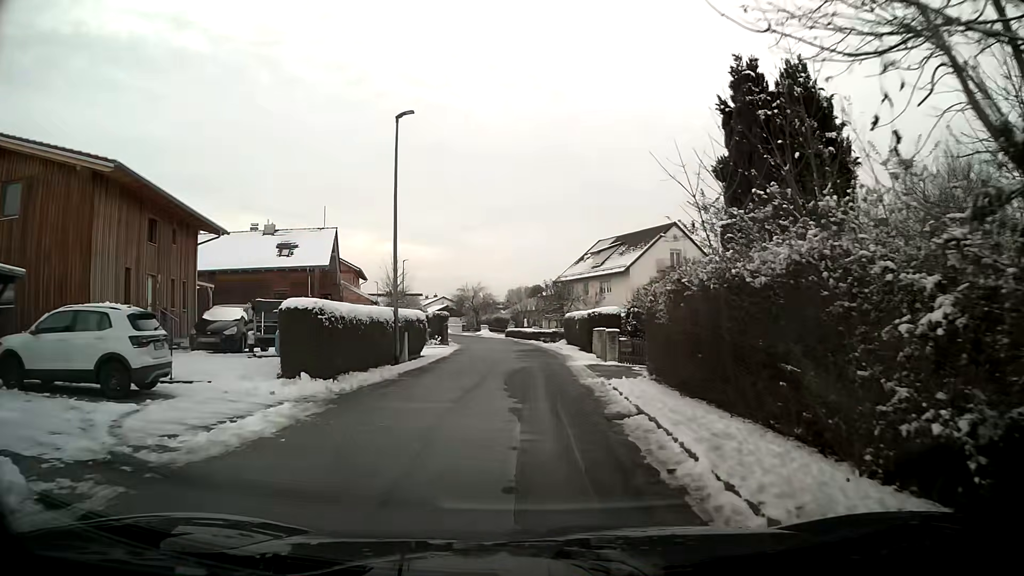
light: Day
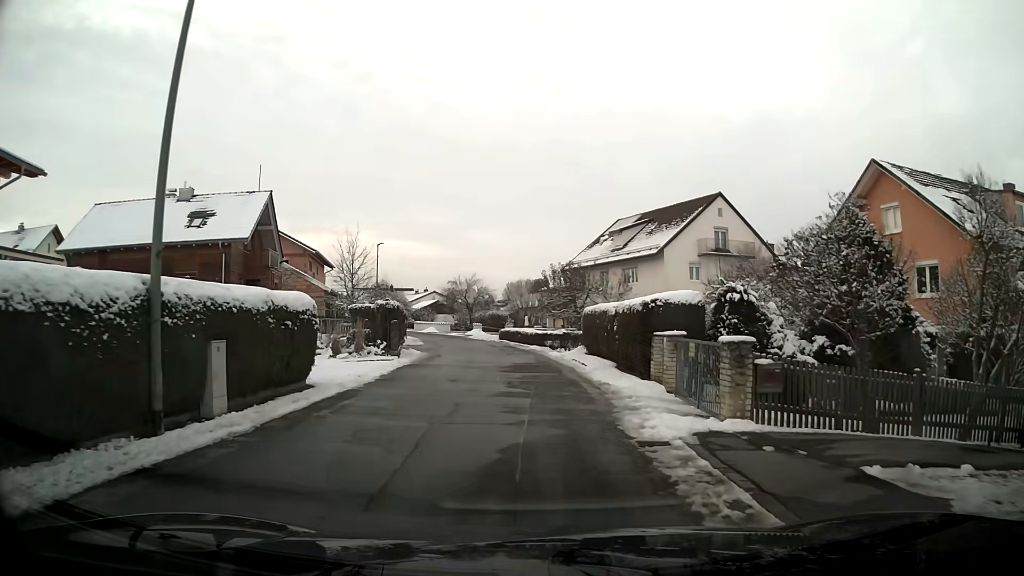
(0.0, +14.3) m; 0°
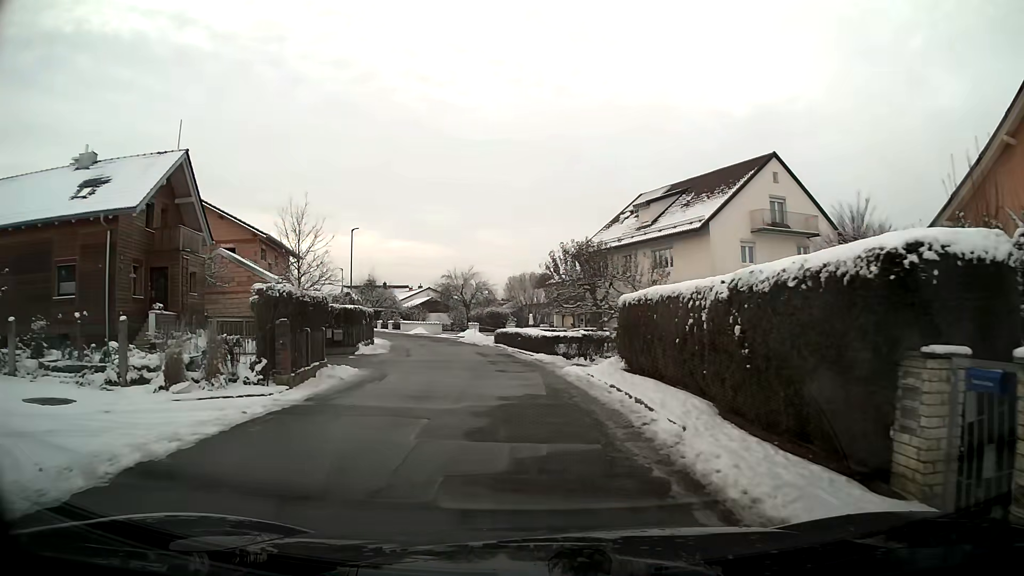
(0.0, +10.7) m; -1°
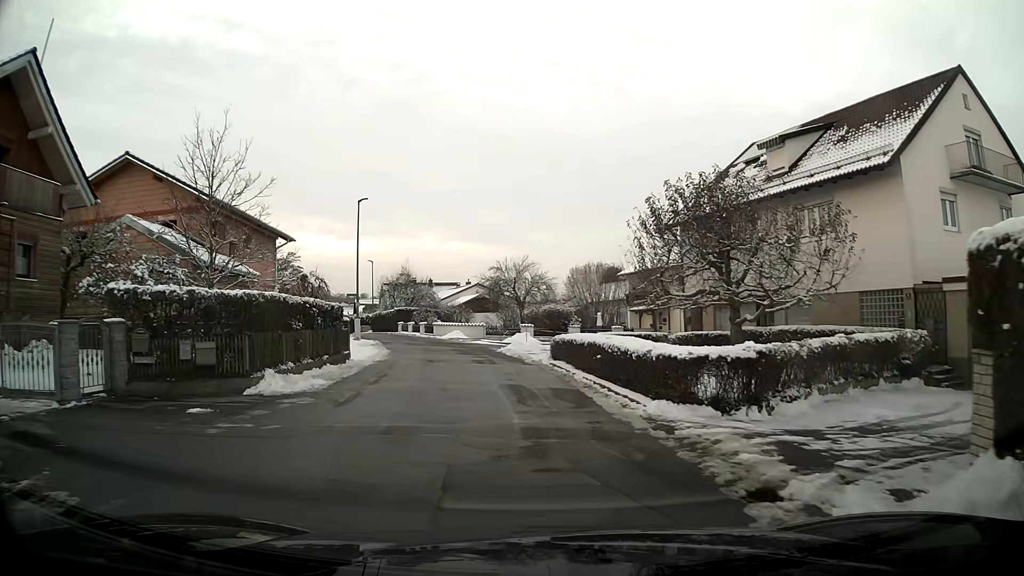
(-0.6, +14.3) m; -5°
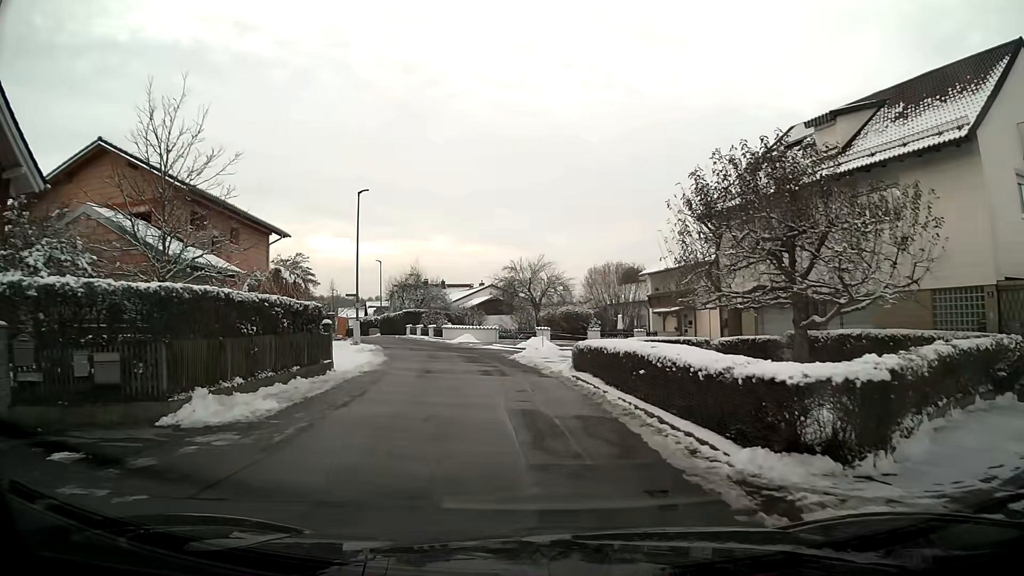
(0.0, +3.6) m; -1°
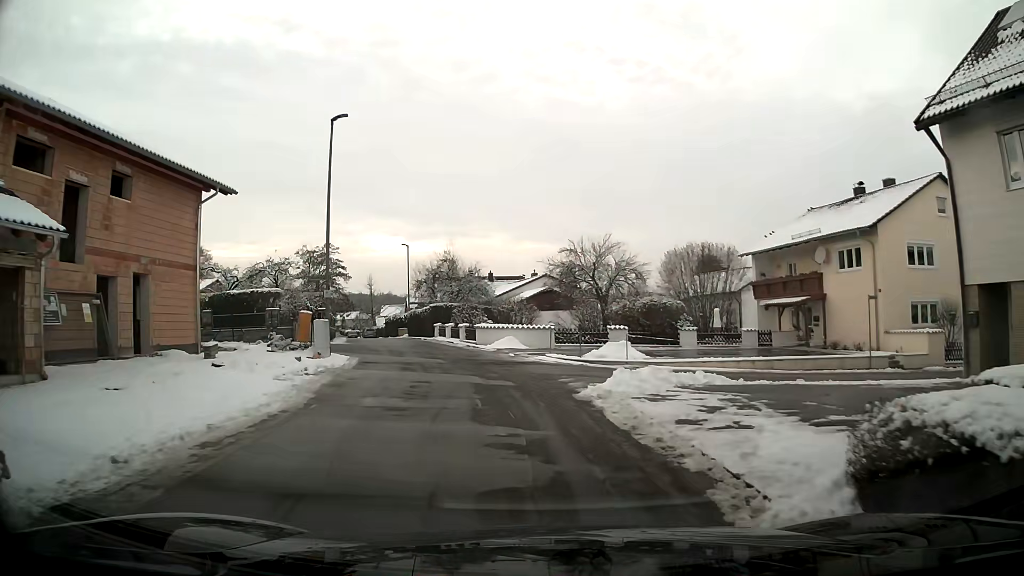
(-0.6, +13.8) m; -5°
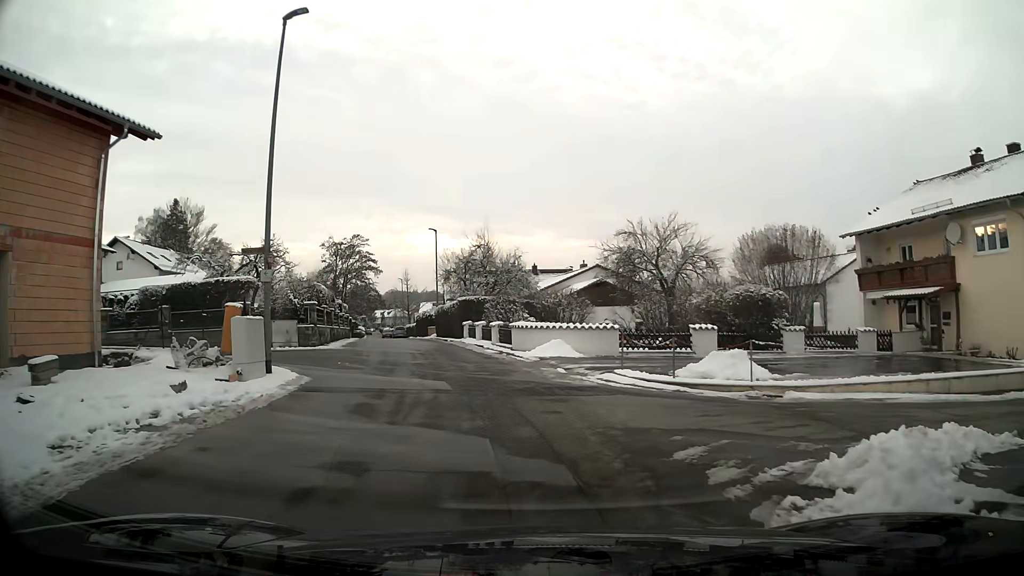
(-0.3, +8.7) m; -4°
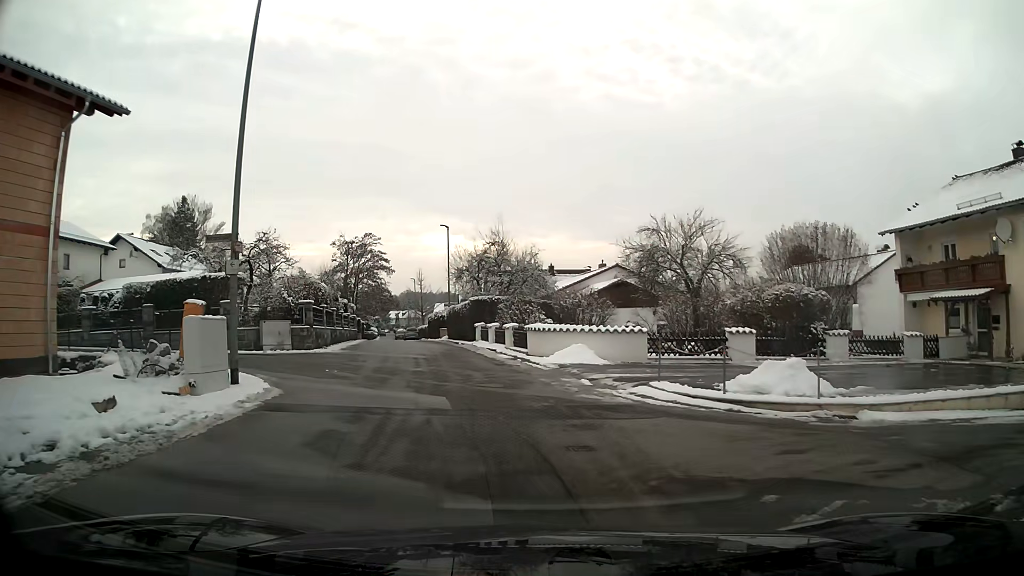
(0.0, +2.5) m; -1°
(0, +10) (-2, +20) (-4, +30) (-6, +39) (-8, +49) (-11, +59) (-14, +68) (-16, +78) (-16, +88) (-18, +98) m
